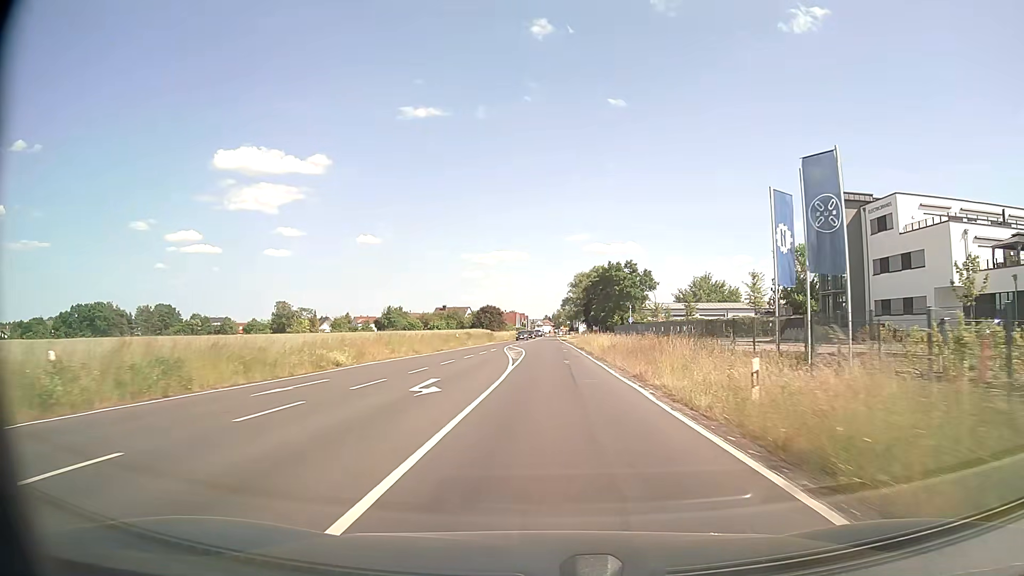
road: secondary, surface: asphalt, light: Day
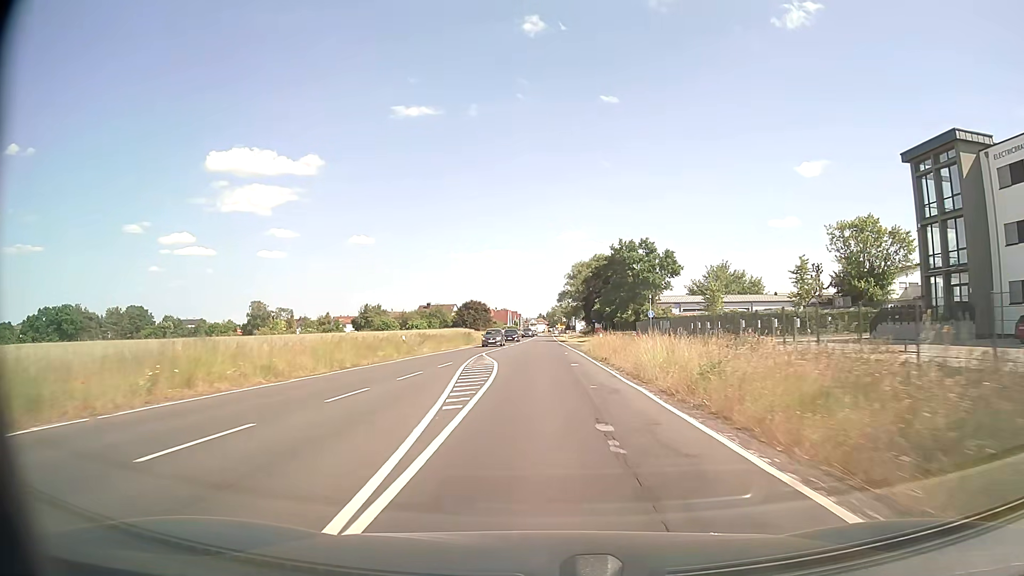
(+0.1, +21.0) m; +1°
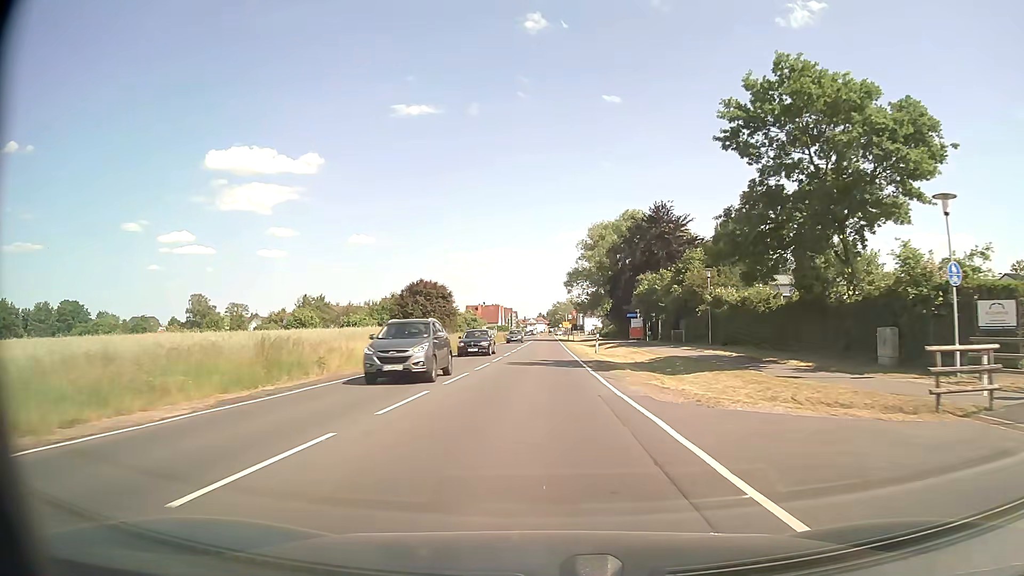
(0.0, +51.4) m; 0°
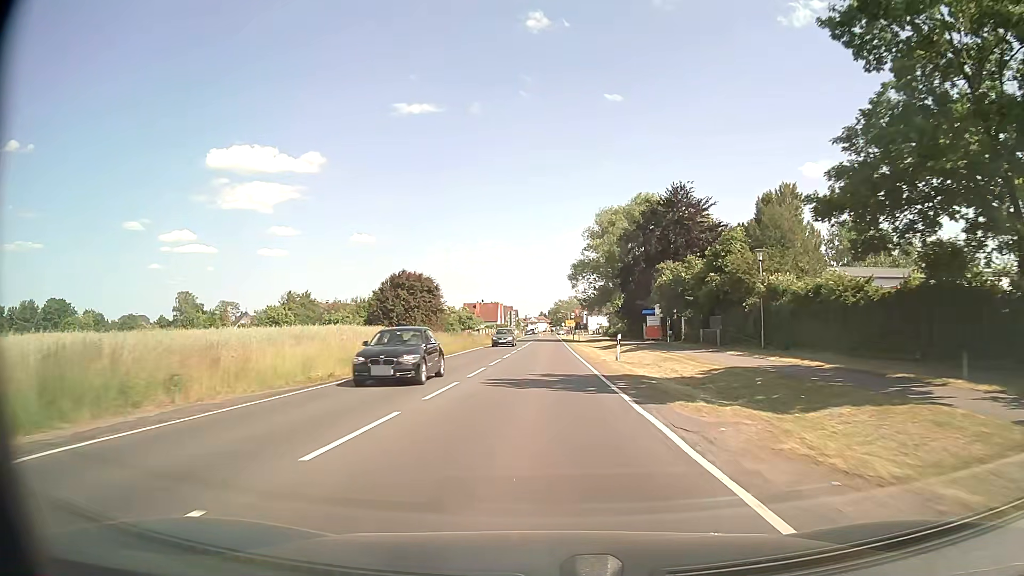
(0.0, +10.1) m; 0°
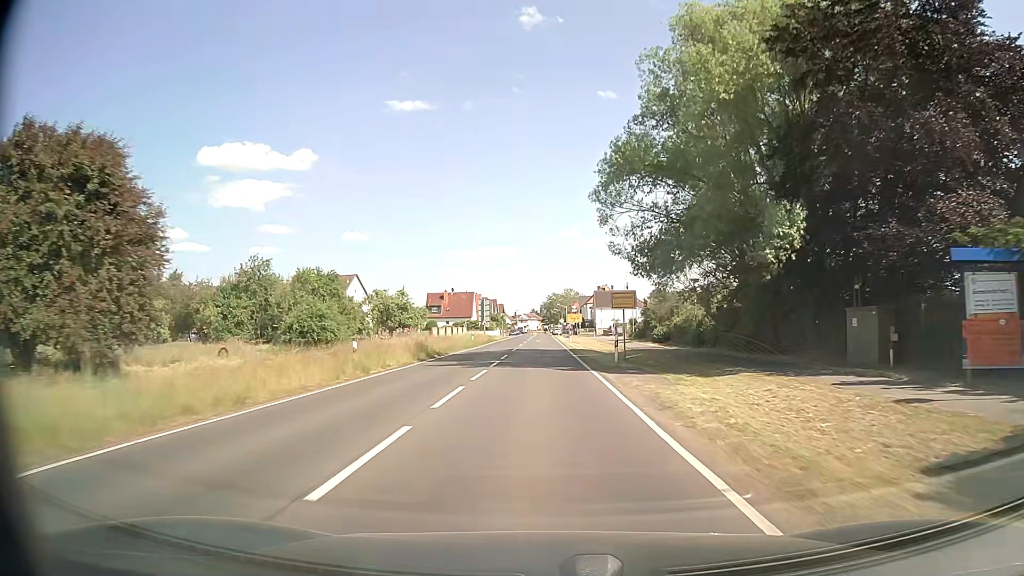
(+0.3, +49.6) m; +1°
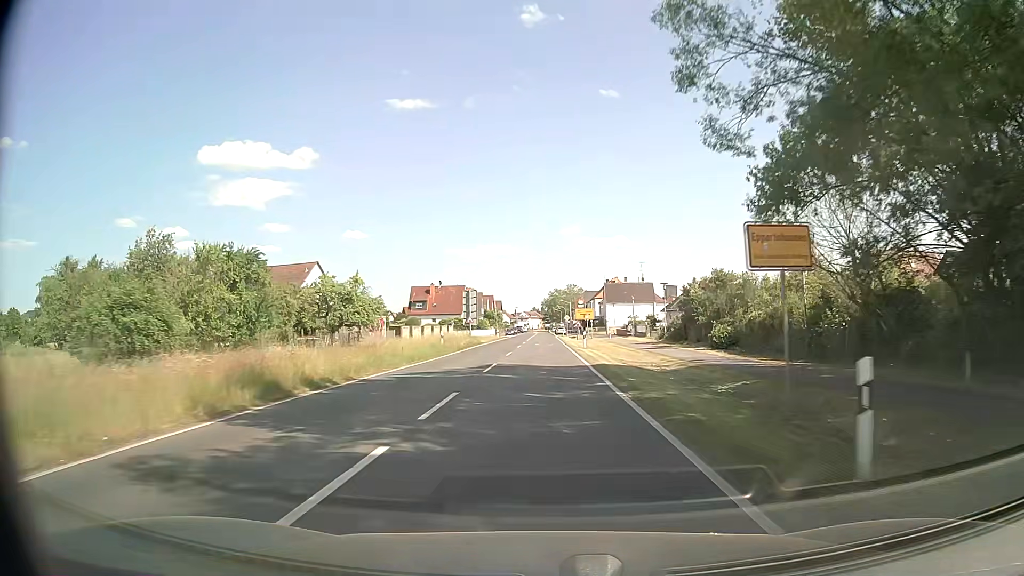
(0.0, +19.5) m; 0°
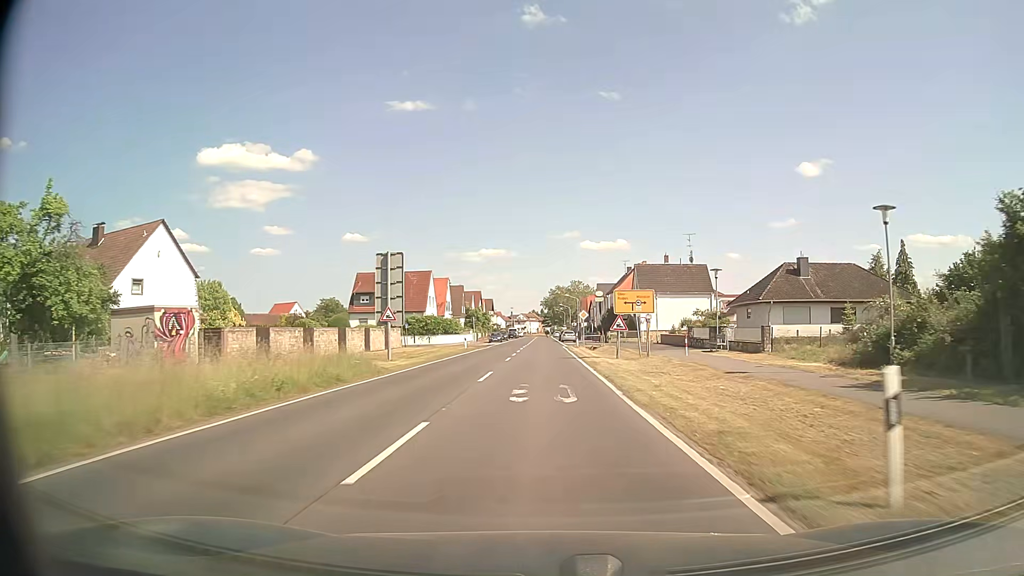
(+0.1, +38.3) m; 0°
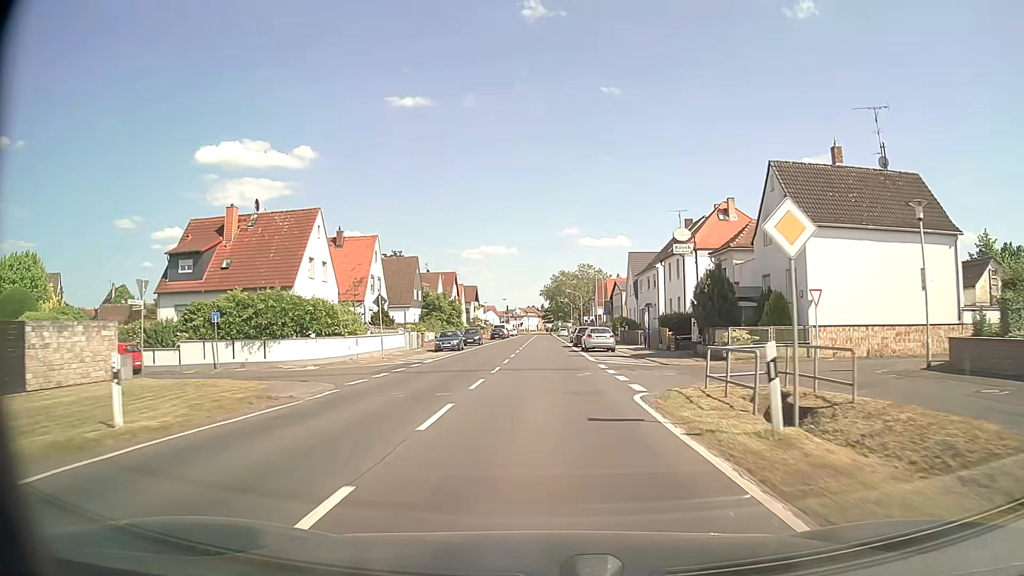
(0.0, +45.8) m; 0°
(0, +10) (0, +20) (0, +30) (0, +40) (0, +50) (0, +60) (0, +70) (0, +80) (0, +90) (0, +100) m
